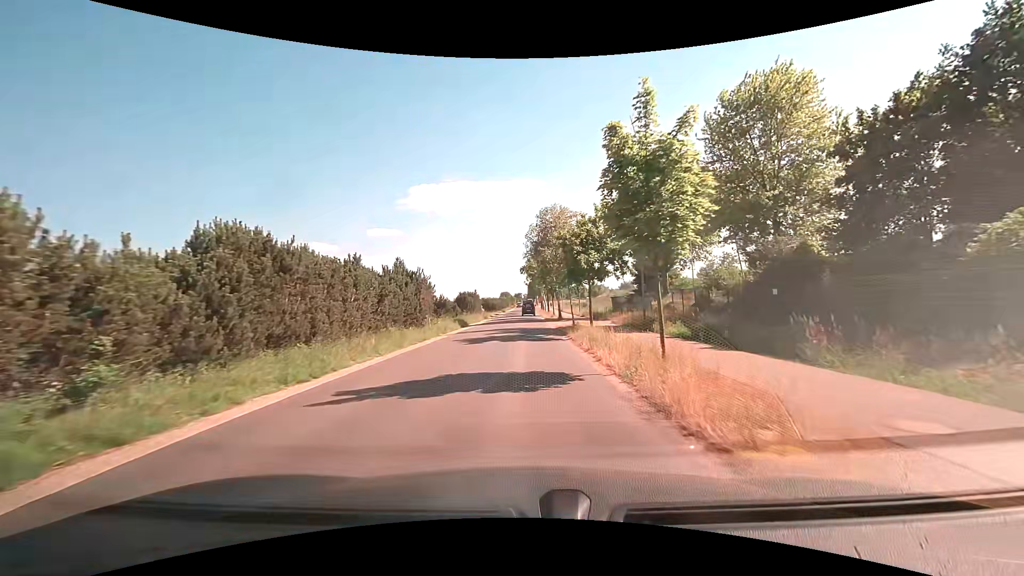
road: tertiary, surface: asphalt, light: Day
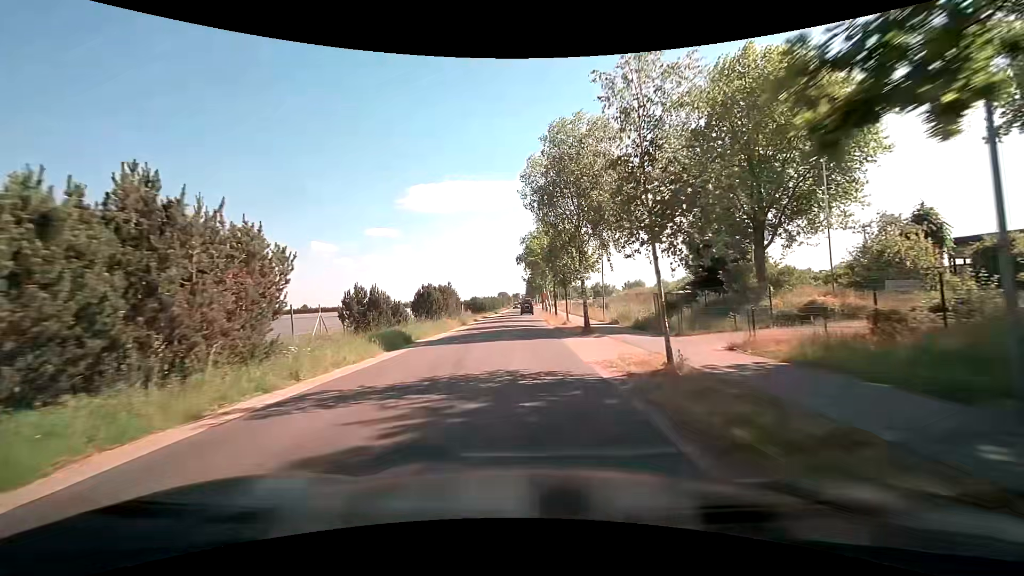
(+0.1, +20.7) m; 0°
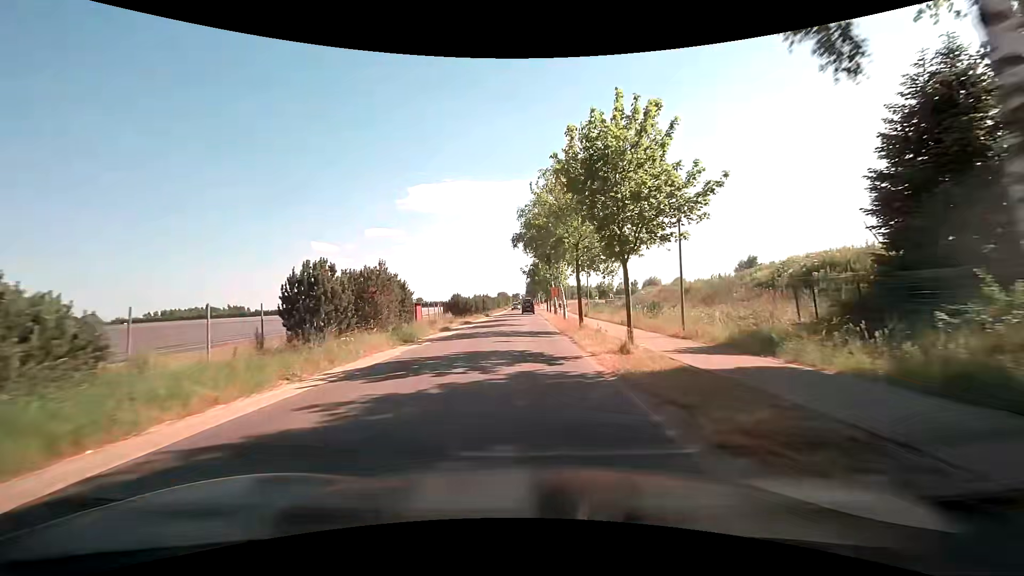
(0.0, +20.7) m; 0°
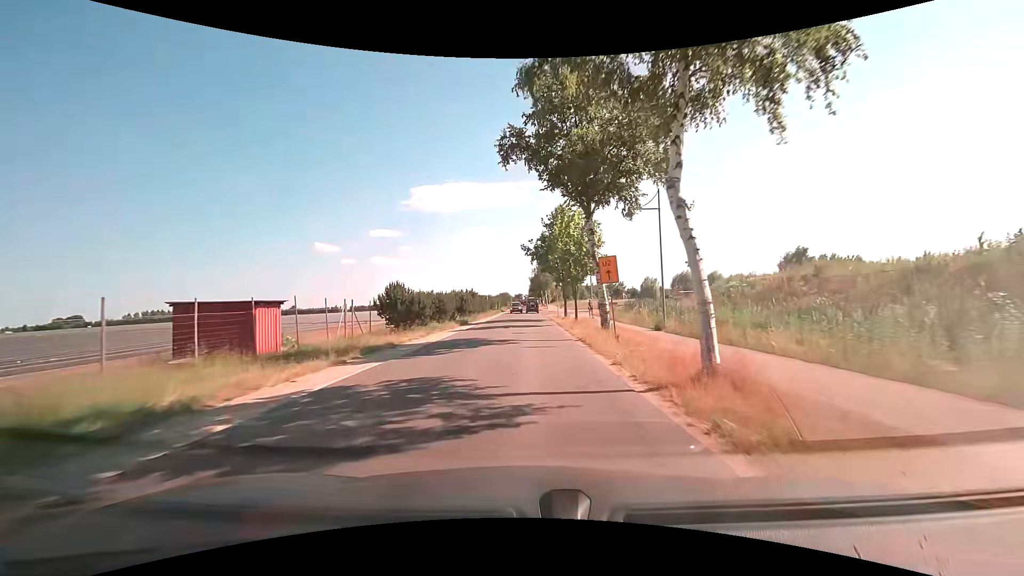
(0.0, +28.3) m; 0°
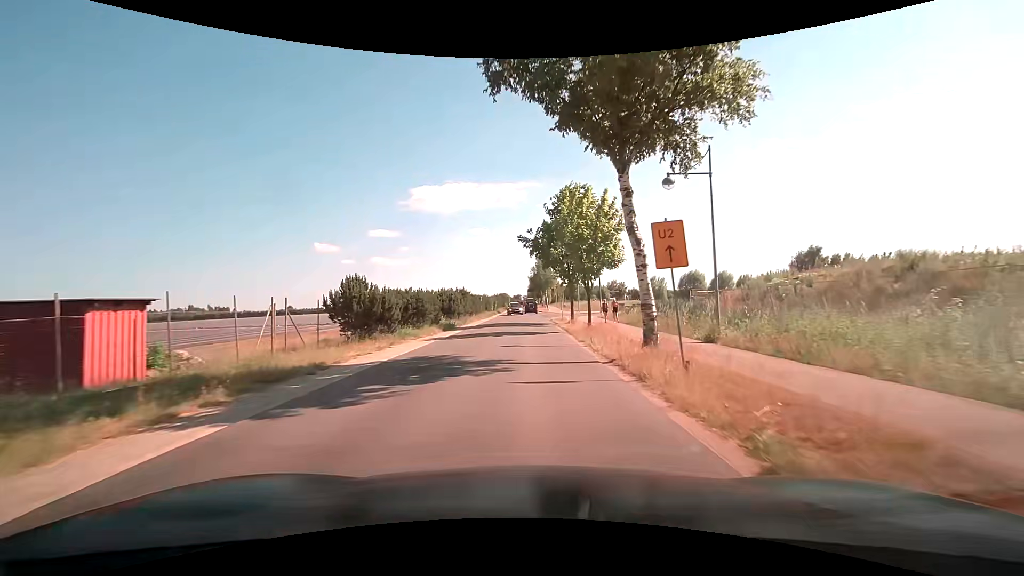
(0.0, +7.1) m; 0°
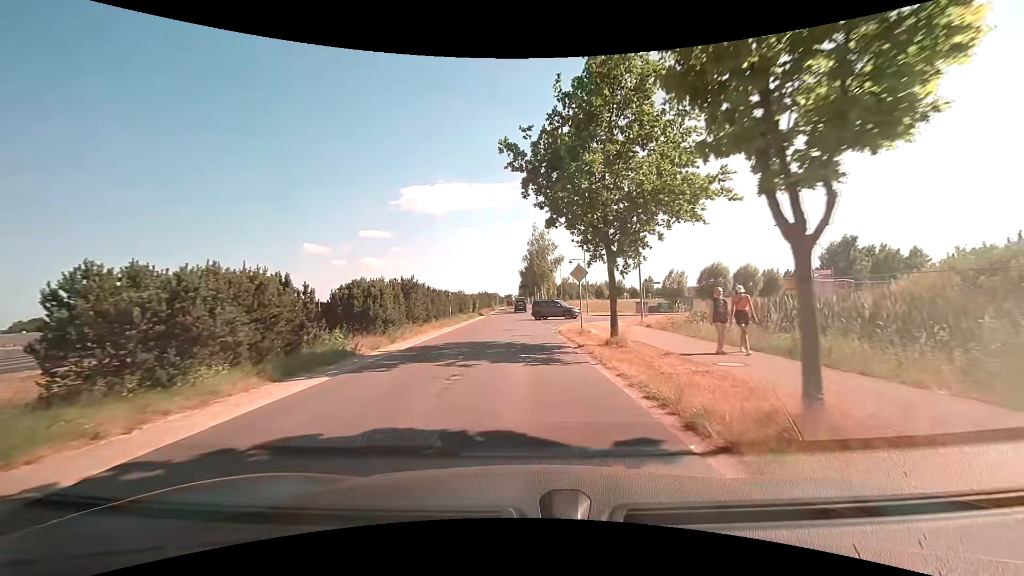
(+0.3, +19.5) m; +1°
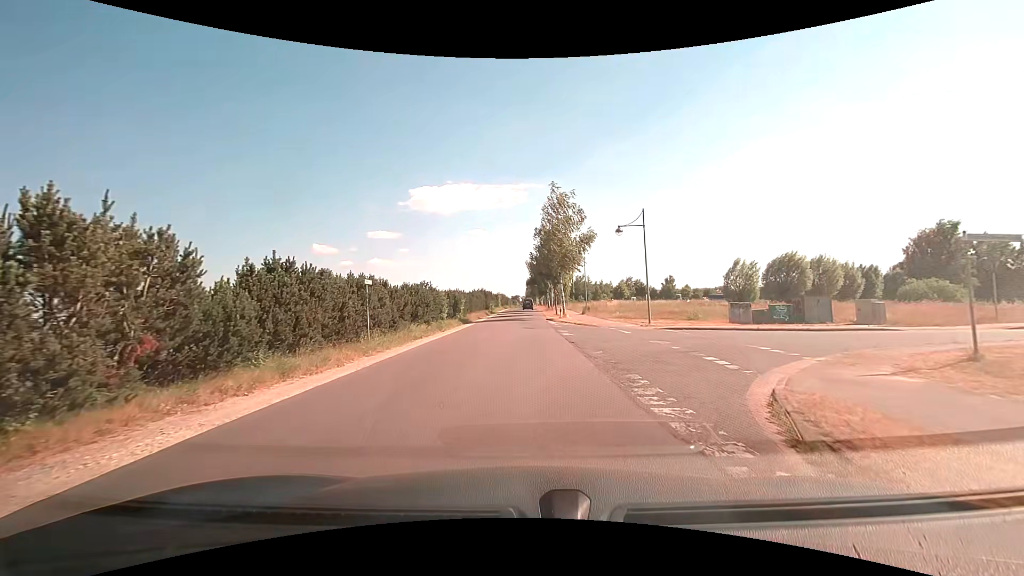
(-0.4, +23.8) m; -1°
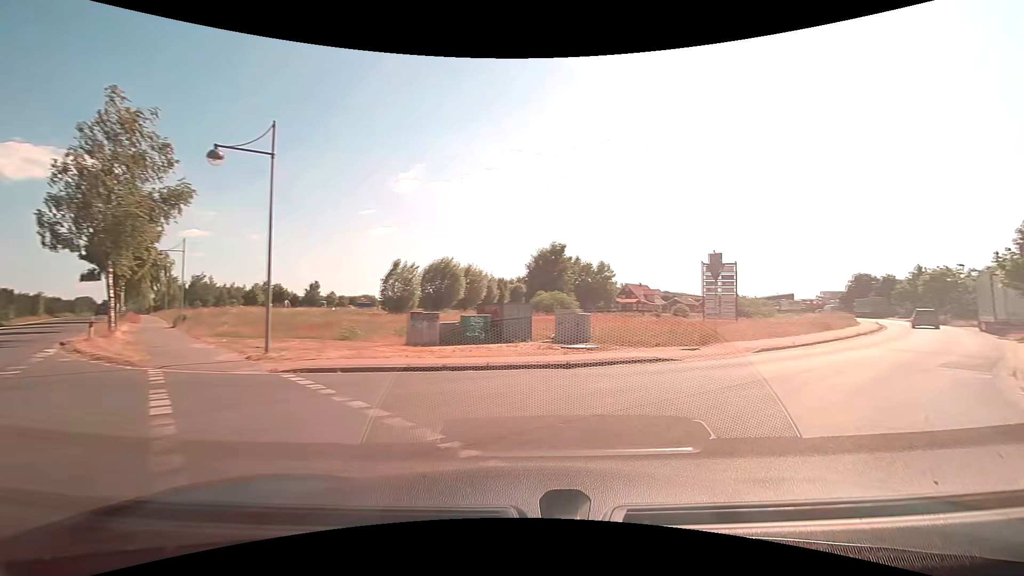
(+2.7, +14.8) m; +35°
(+4, +9) (+12, +15) (+19, +22) (+26, +30) (+32, +37) (+39, +45) (+45, +53) (+51, +61) (+56, +70) (+60, +78) m
